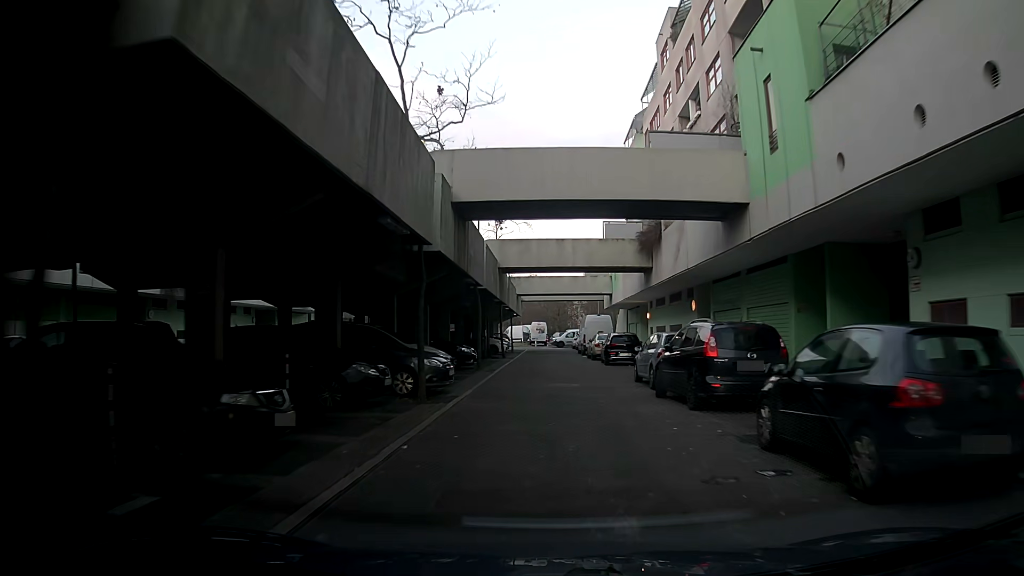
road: residential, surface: asphalt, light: Day
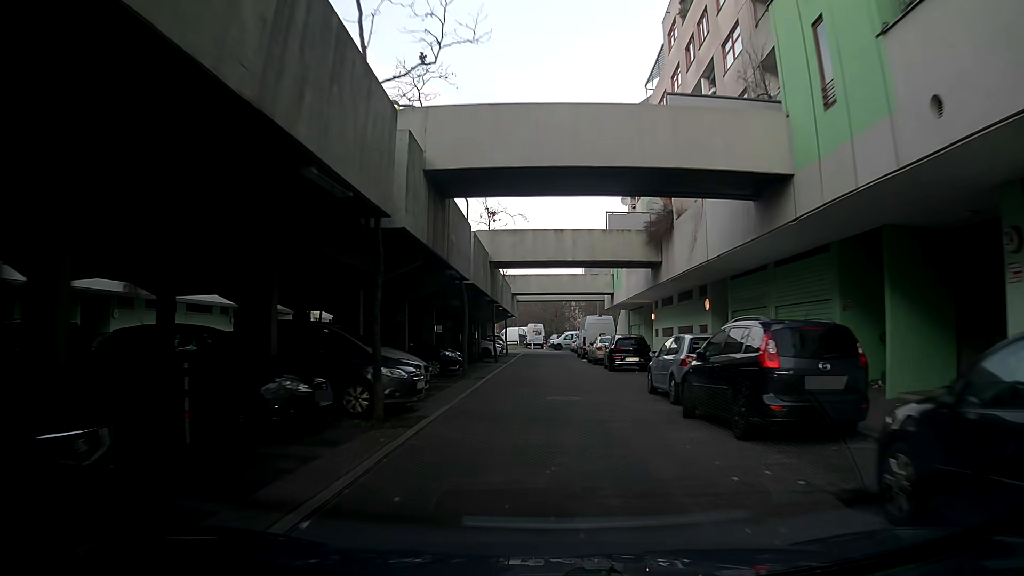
(0.0, +3.3) m; +2°
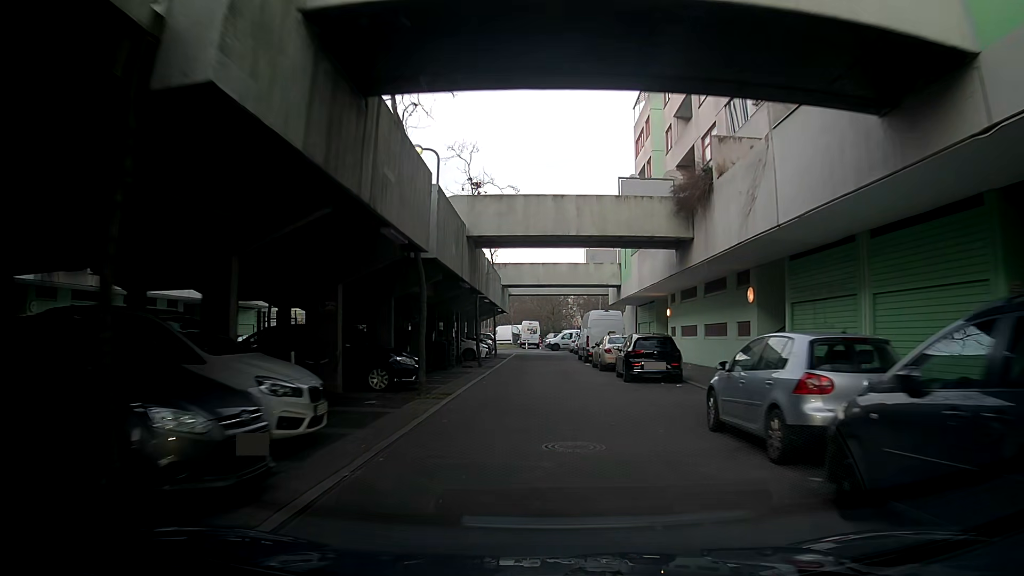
(-0.2, +6.7) m; -2°
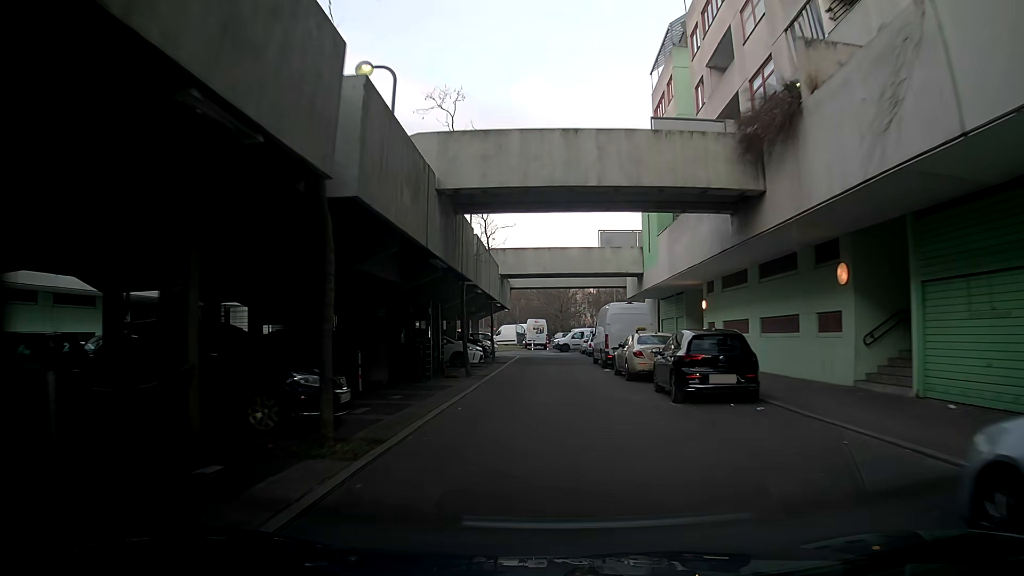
(-0.1, +6.8) m; +2°
